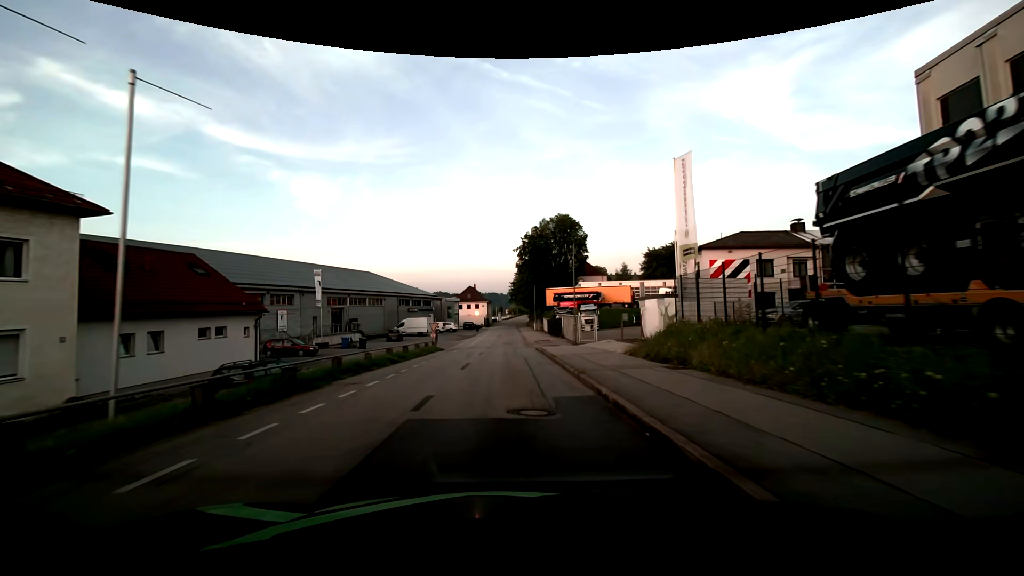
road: residential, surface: asphalt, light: Day
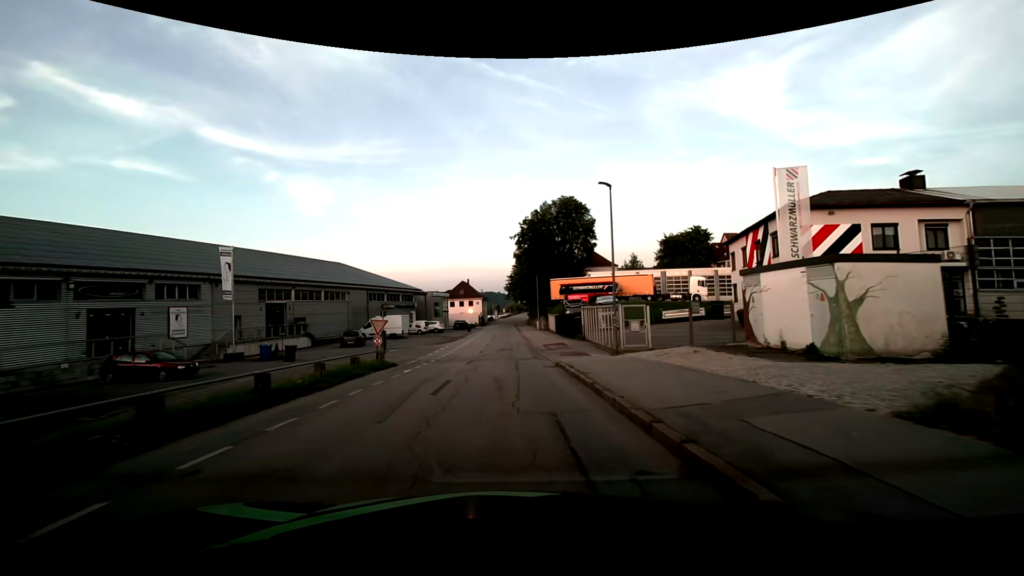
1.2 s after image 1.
(0.0, +15.2) m; 0°
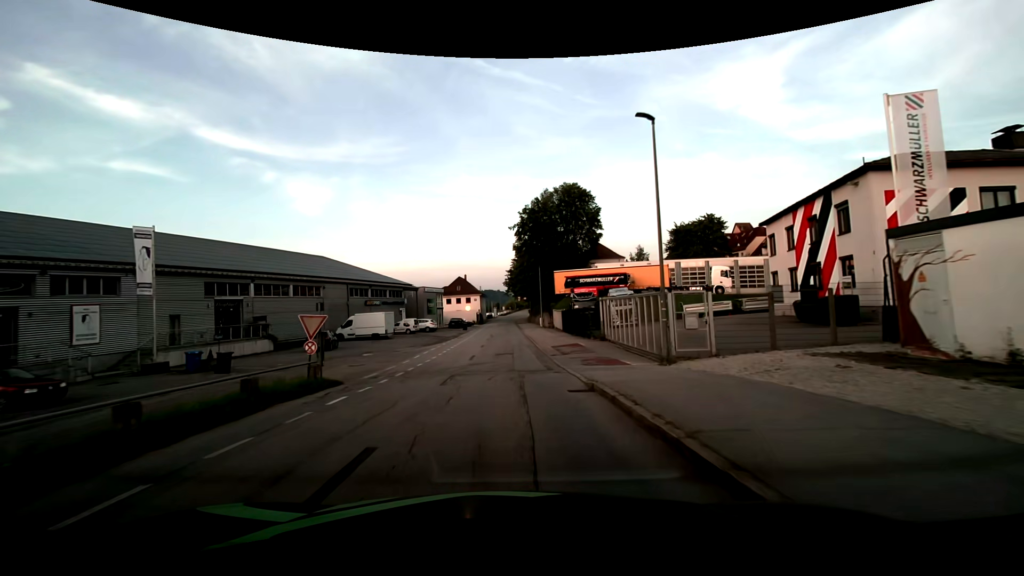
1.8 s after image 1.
(+0.1, +7.4) m; 0°
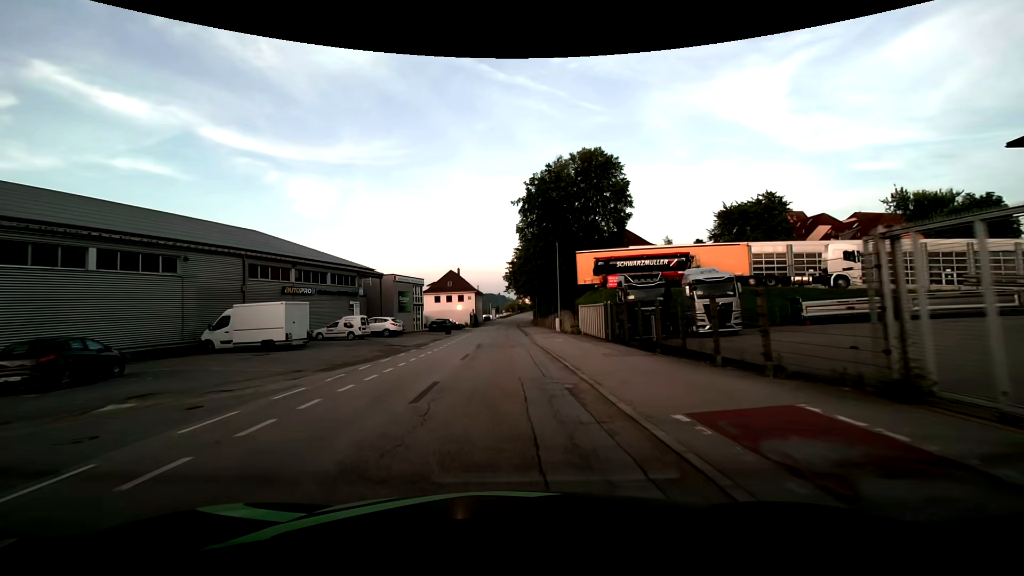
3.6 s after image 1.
(-0.1, +21.5) m; 0°
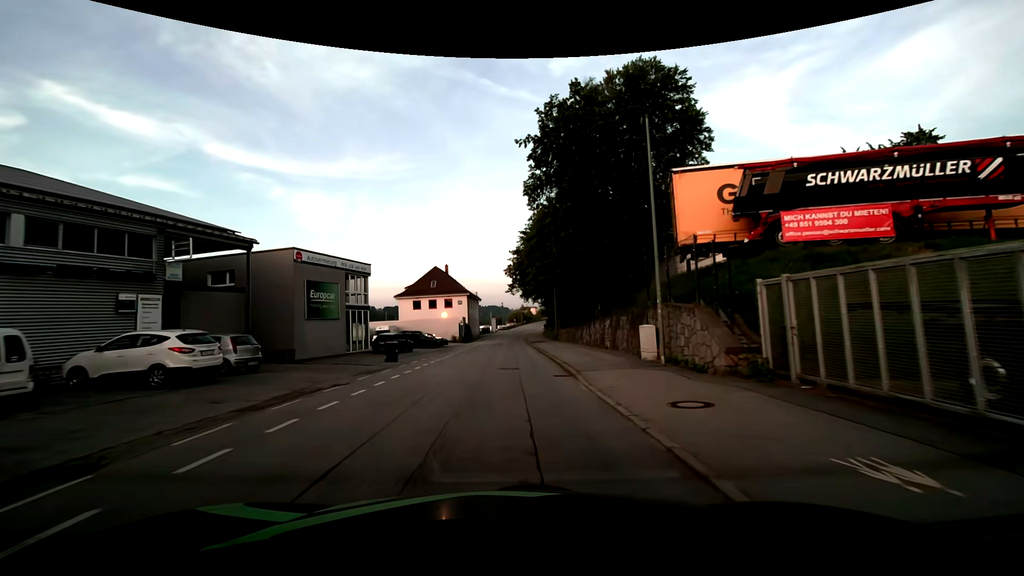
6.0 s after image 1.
(-0.1, +27.7) m; -1°
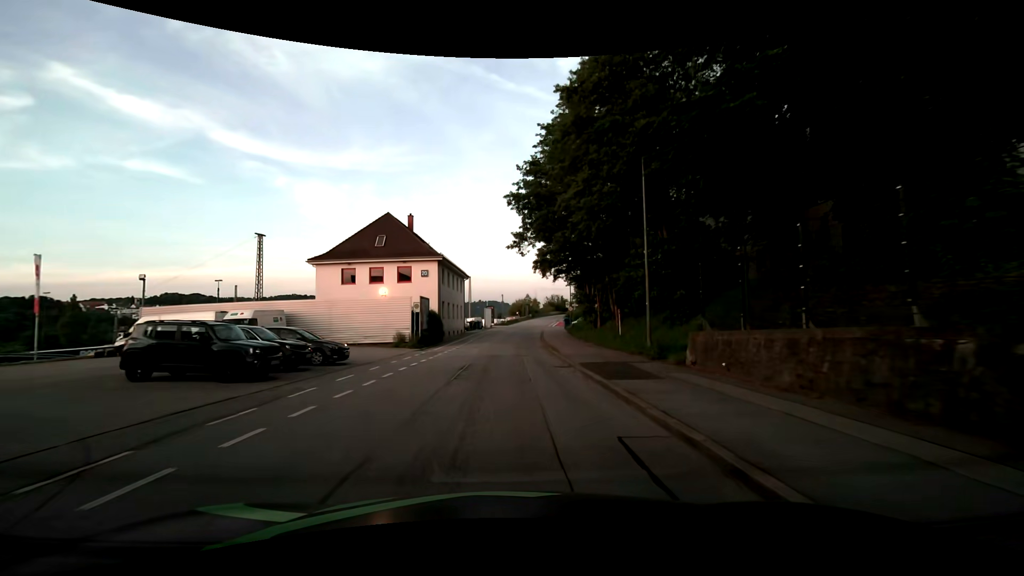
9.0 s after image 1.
(-0.1, +35.1) m; 0°
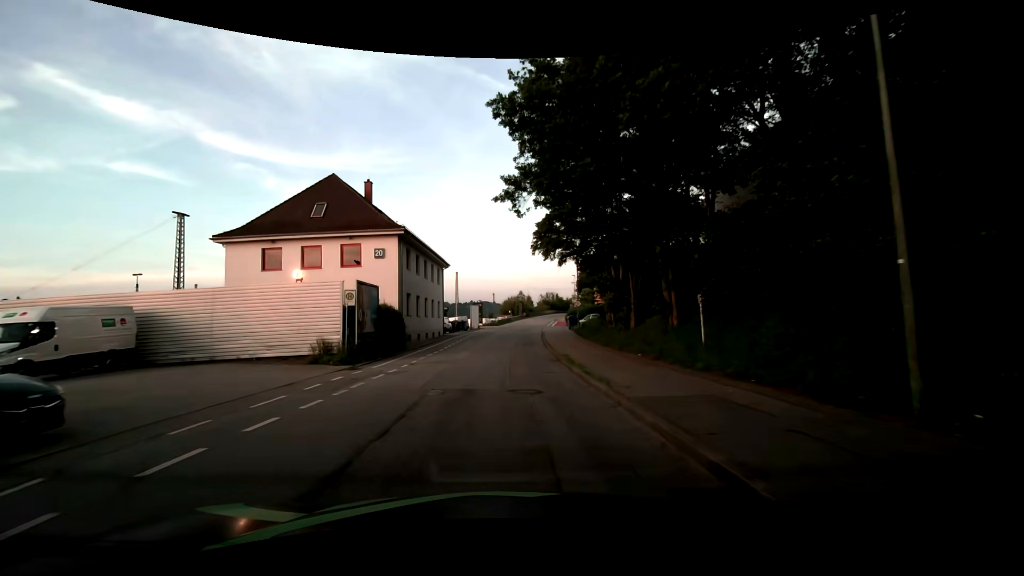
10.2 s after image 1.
(+0.2, +12.9) m; 0°
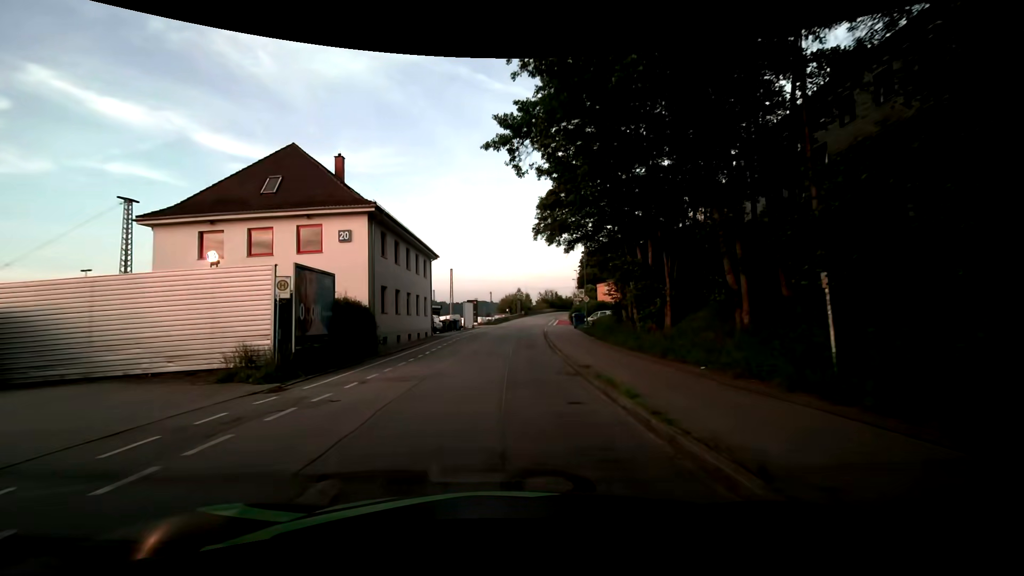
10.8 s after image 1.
(+0.1, +6.1) m; +1°
